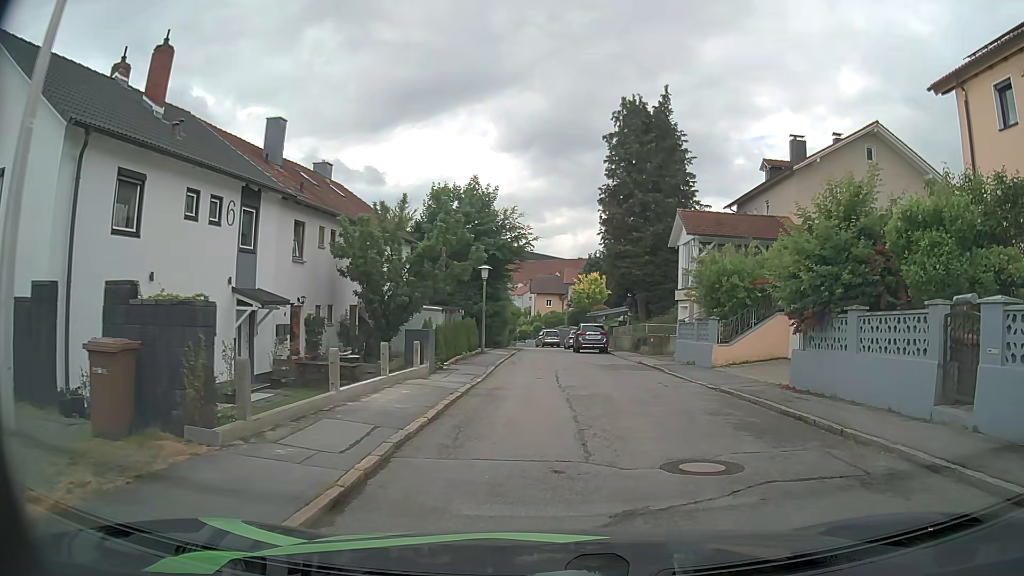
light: Day
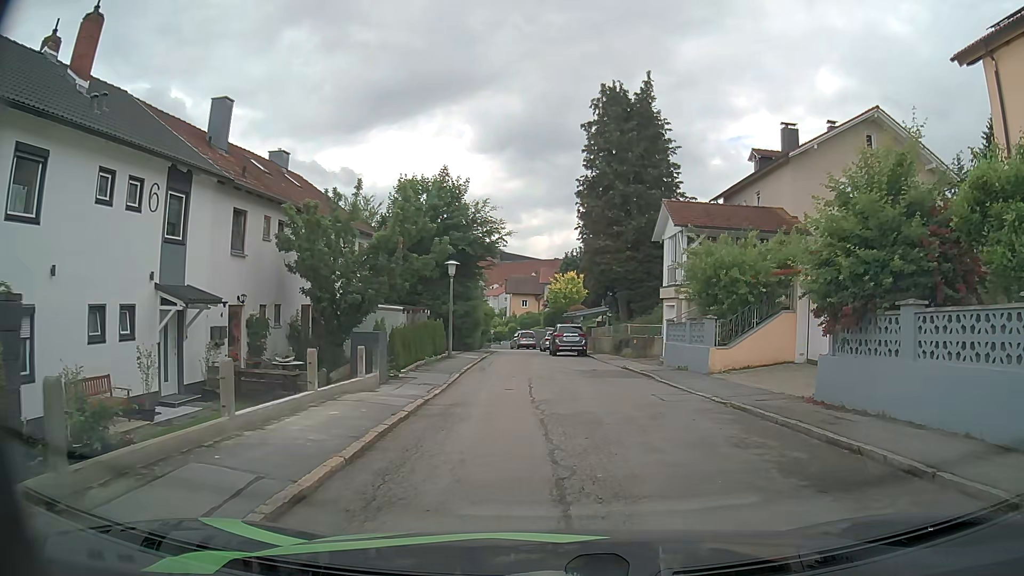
(+0.1, +2.8) m; +3°
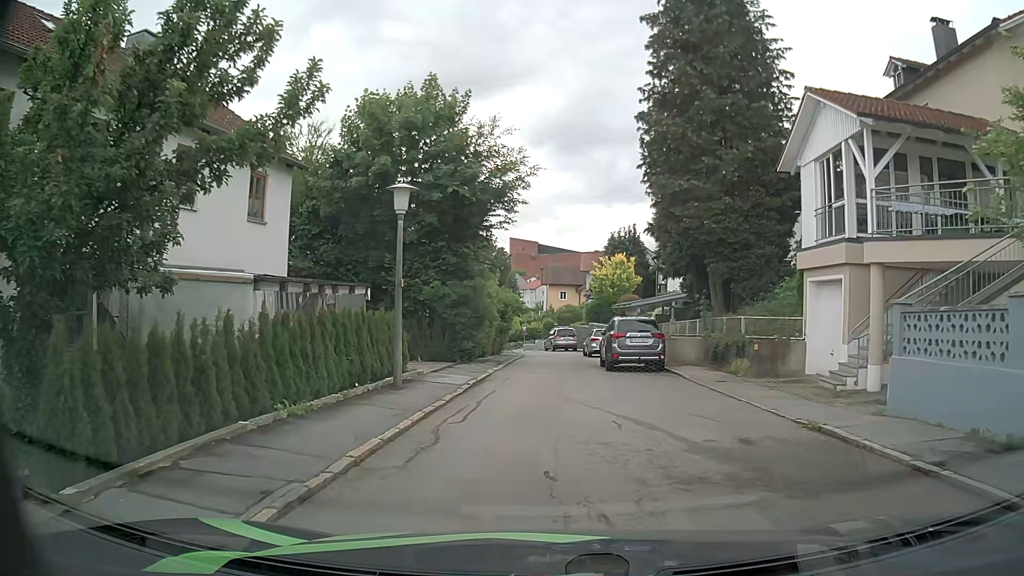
(-0.3, +14.5) m; -4°
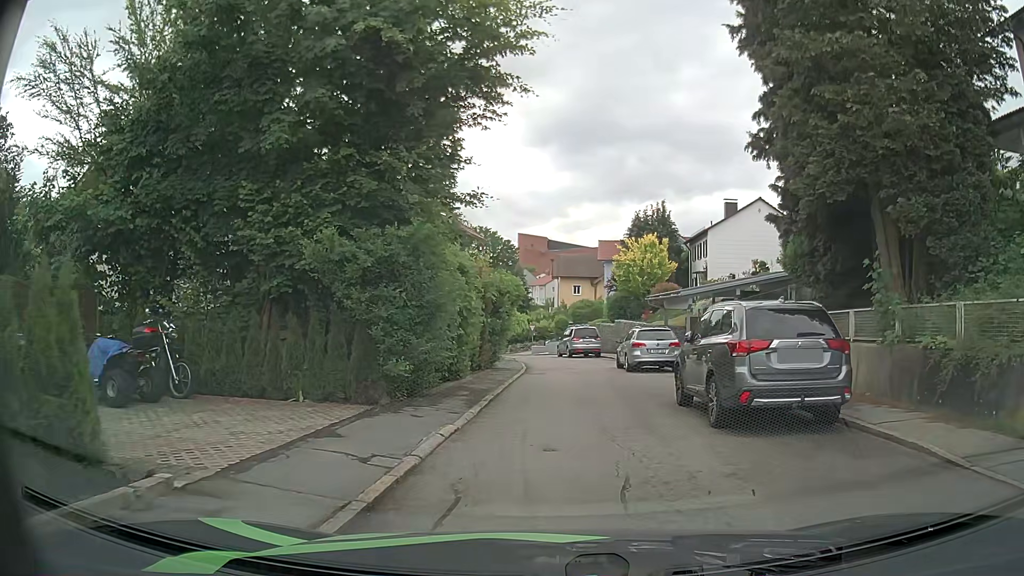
(-0.2, +12.0) m; 0°
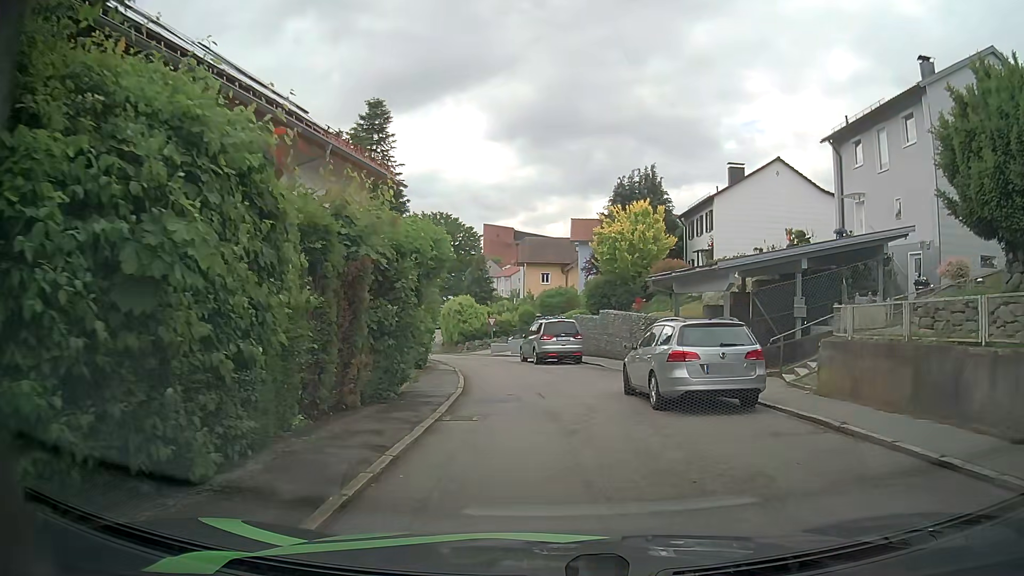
(+0.2, +11.4) m; +2°
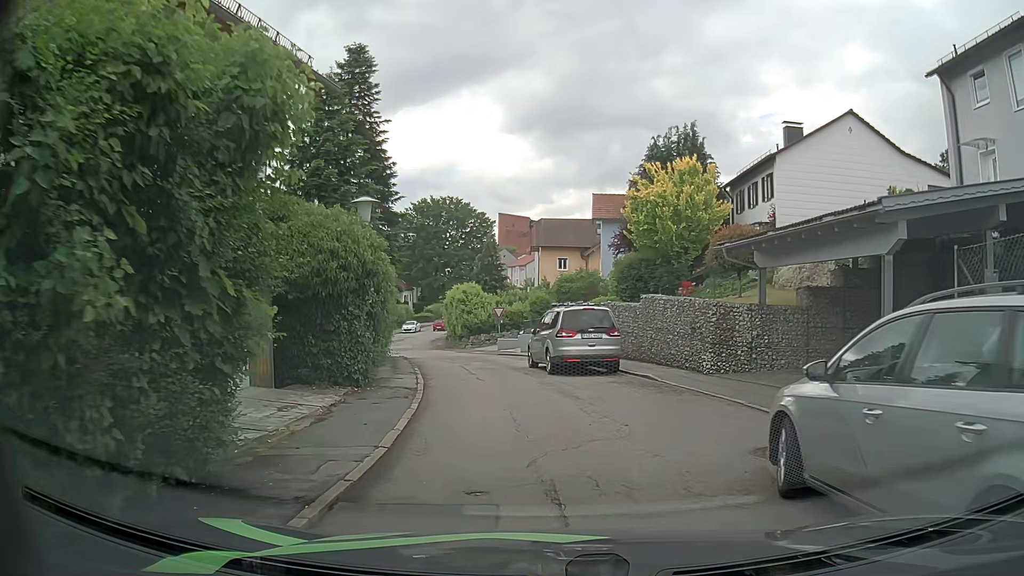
(+0.1, +8.8) m; -1°
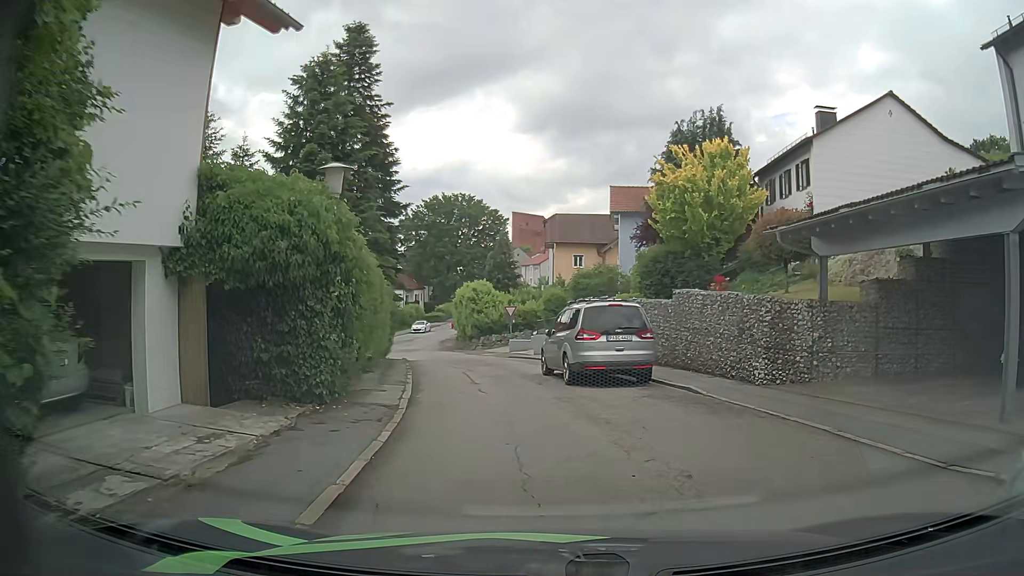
(0.0, +3.0) m; -2°
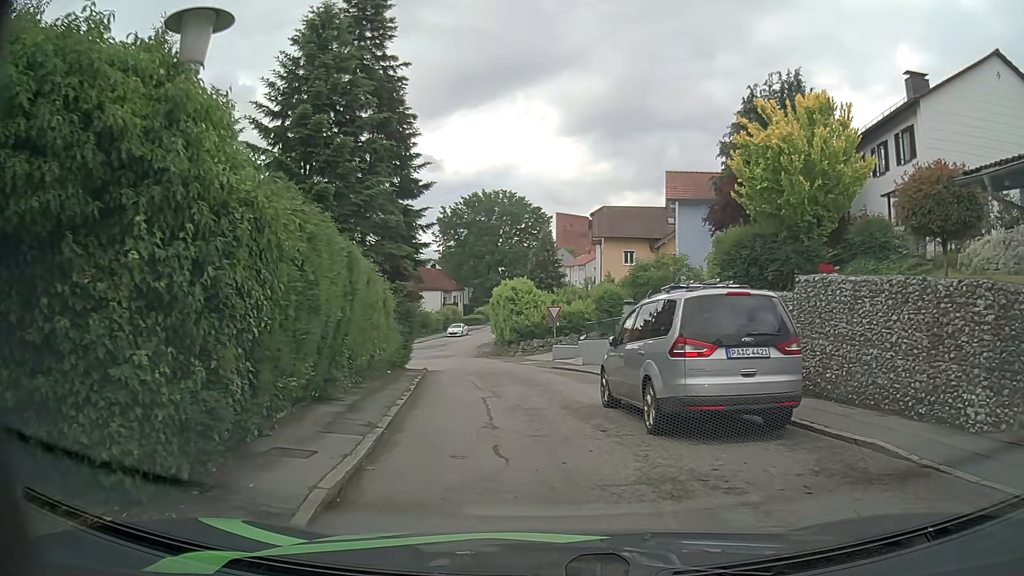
(-0.1, +6.1) m; -3°
(-1, +10) (-1, +20) (-2, +30) (-6, +39) (-14, +37) (-18, +28) (-22, +19) (-26, +9) (-29, 0) (-33, -9) m
